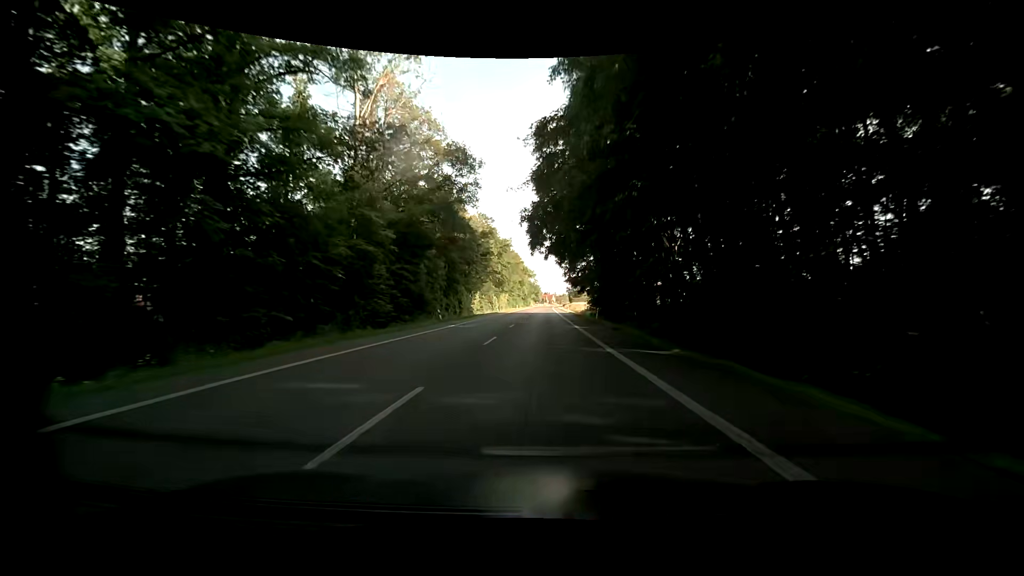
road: primary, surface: asphalt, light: Day
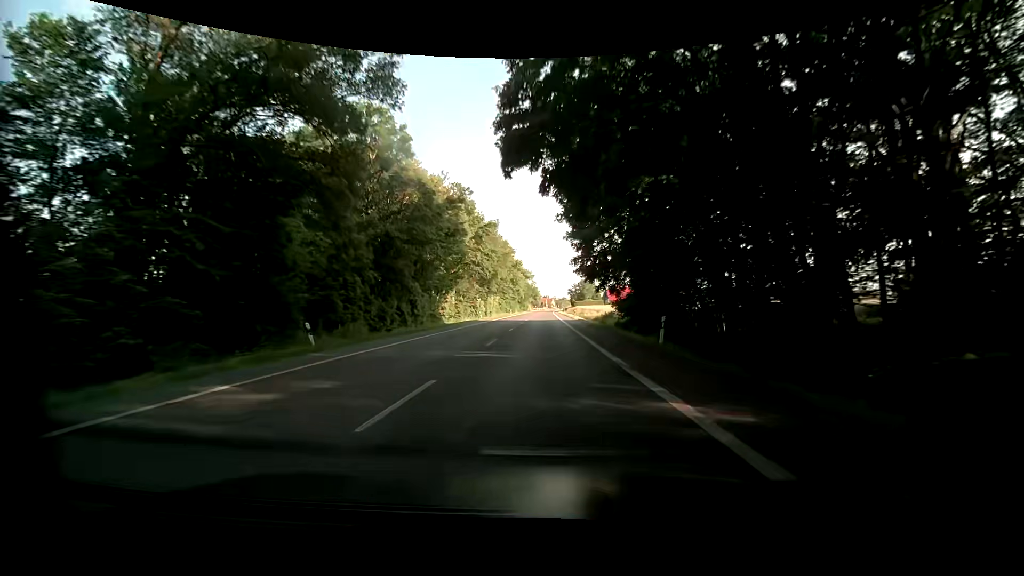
(-0.2, +22.9) m; 0°
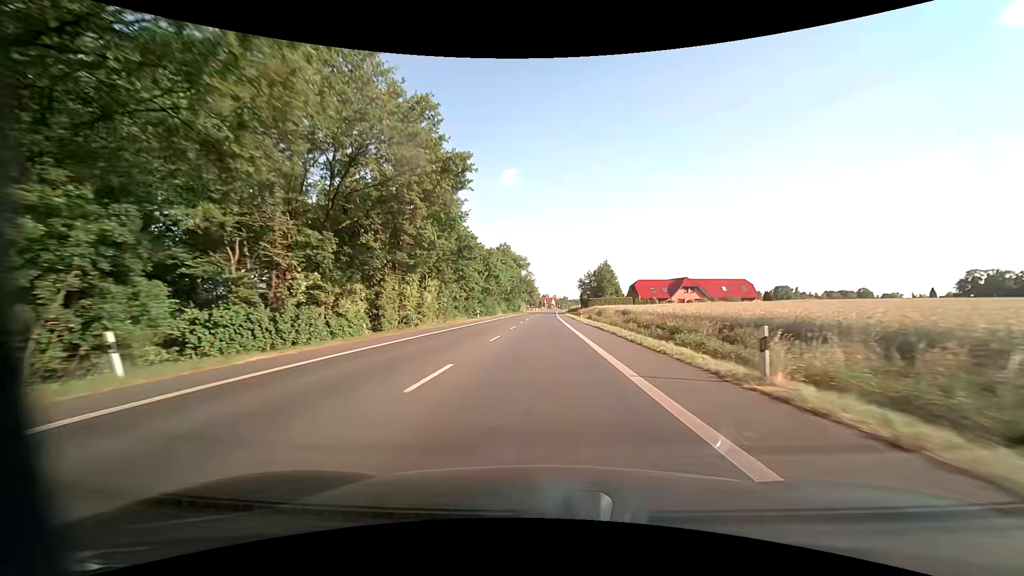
(+0.7, +58.5) m; 0°
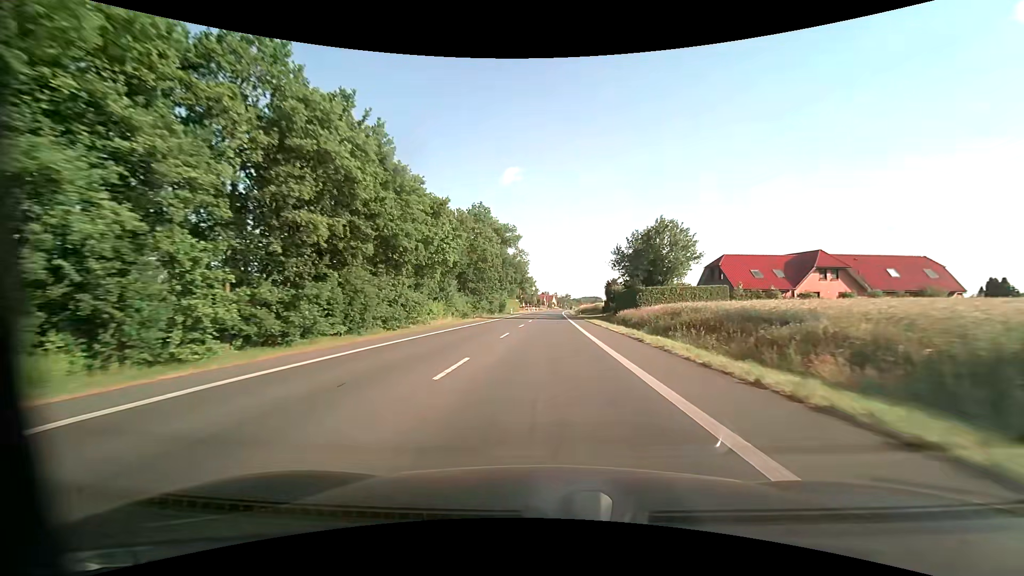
(+0.1, +59.5) m; 0°
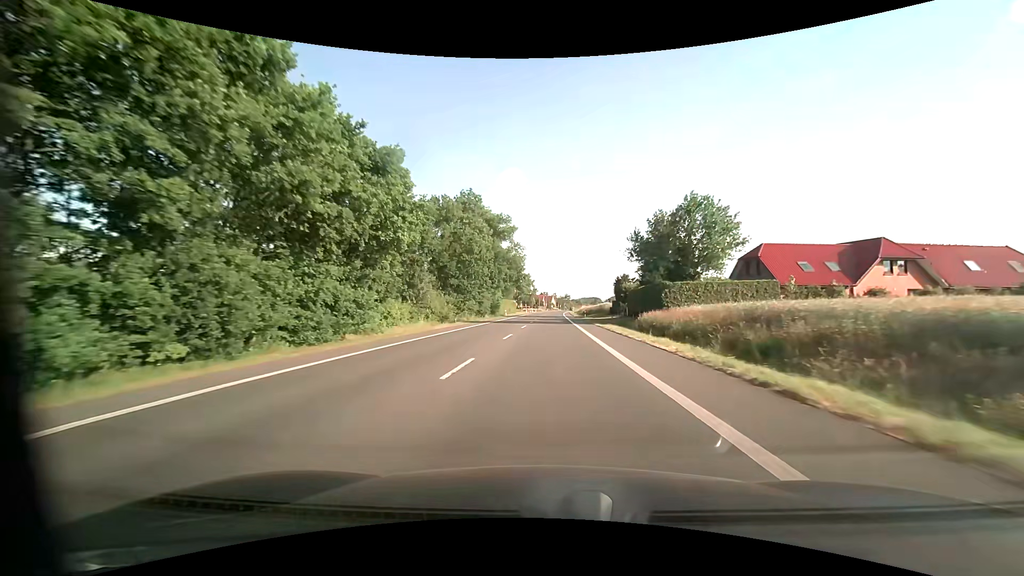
(0.0, +11.9) m; 0°
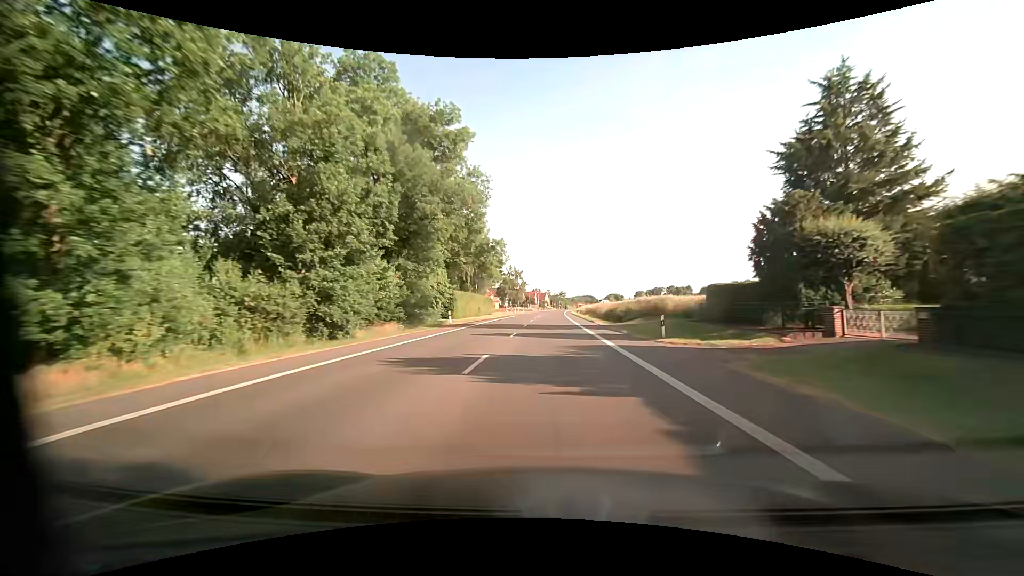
(+0.4, +47.9) m; +1°
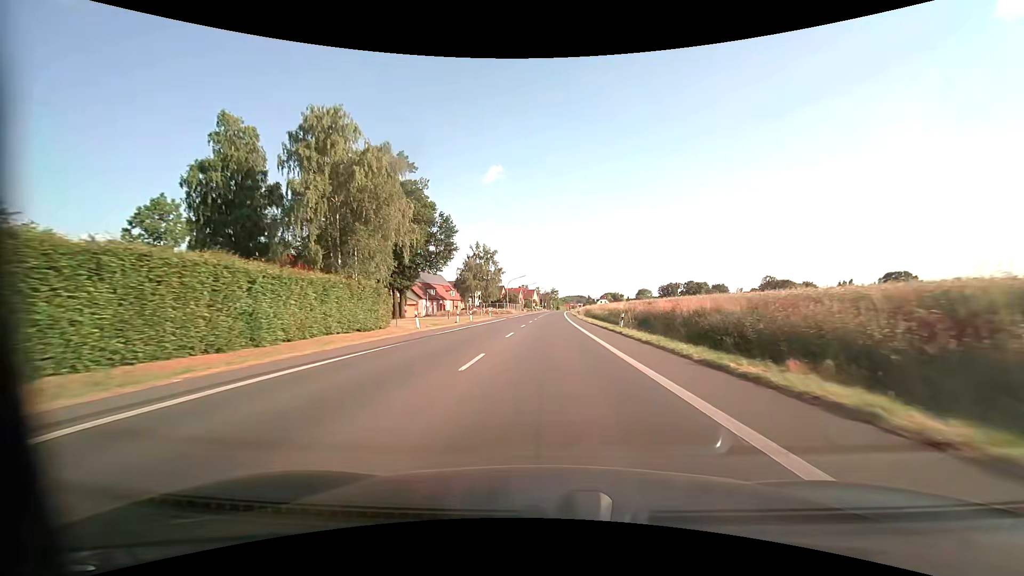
(+0.6, +59.9) m; +1°
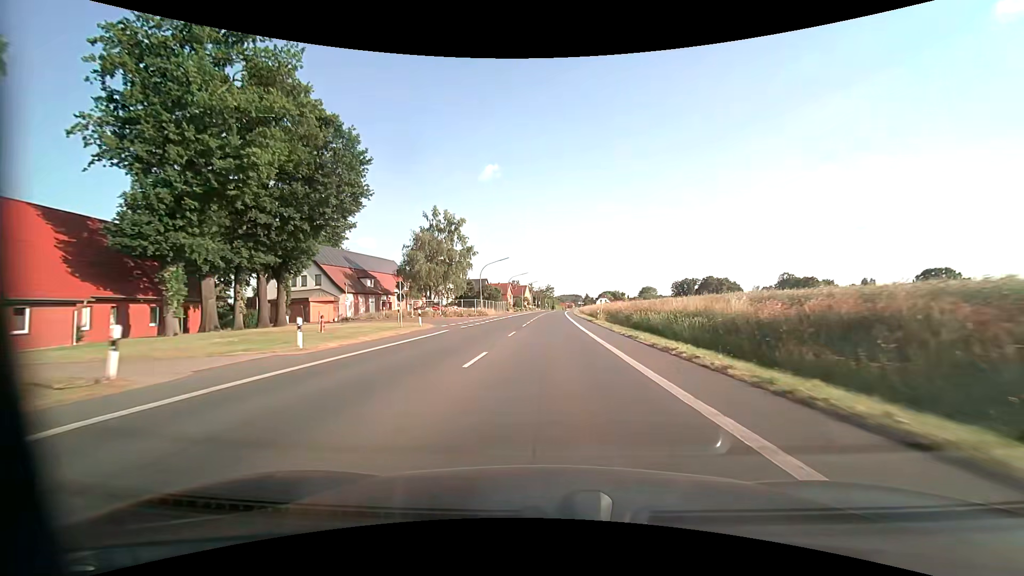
(+0.1, +35.9) m; 0°
(0, +10) (0, +20) (0, +30) (0, +40) (+1, +50) (+1, +60) (+1, +70) (+1, +80) (+2, +90) (+2, +100) m
